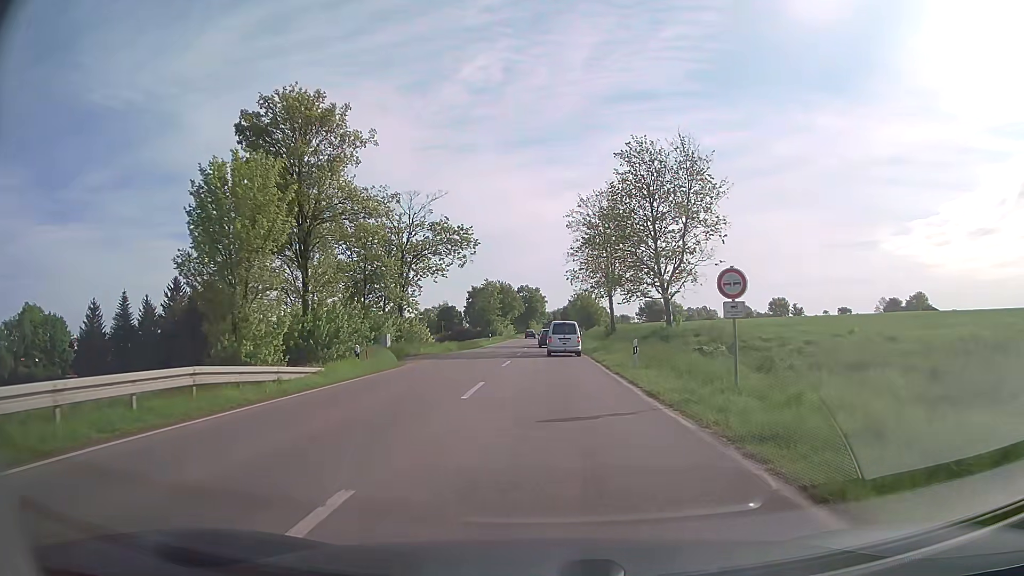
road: secondary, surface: asphalt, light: Day
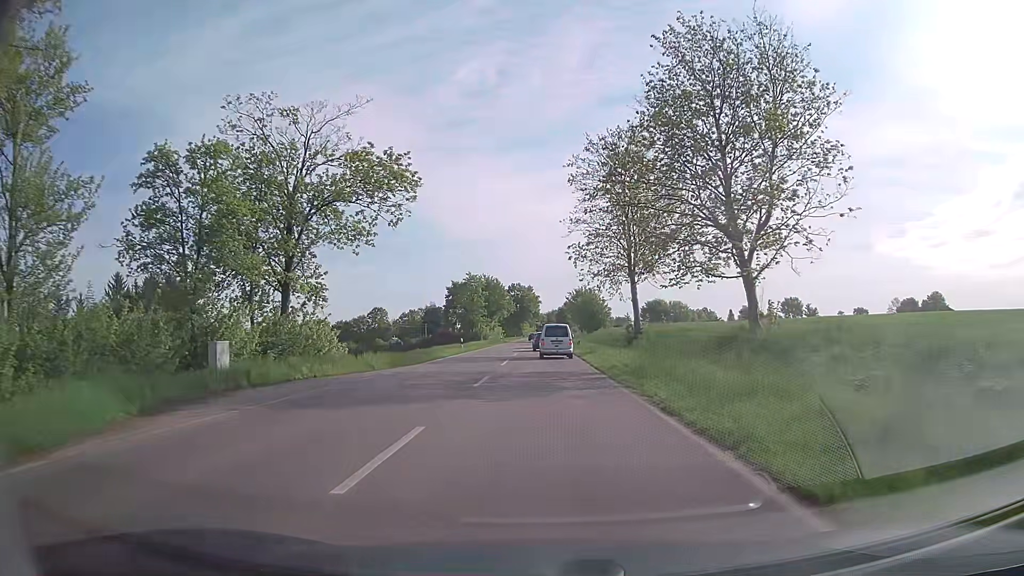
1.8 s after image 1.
(+0.1, +19.9) m; +1°
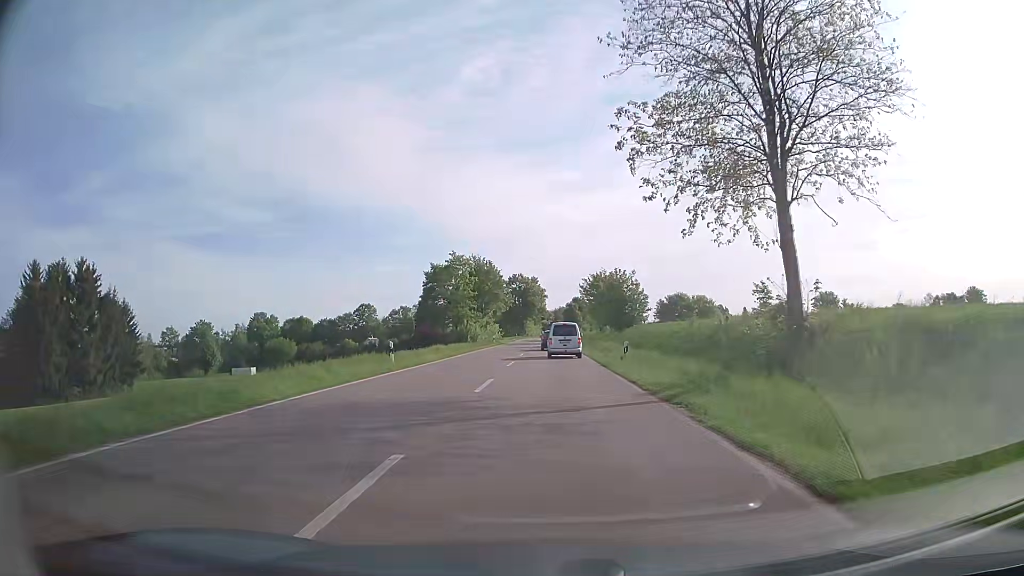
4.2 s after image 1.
(-0.2, +26.2) m; -1°
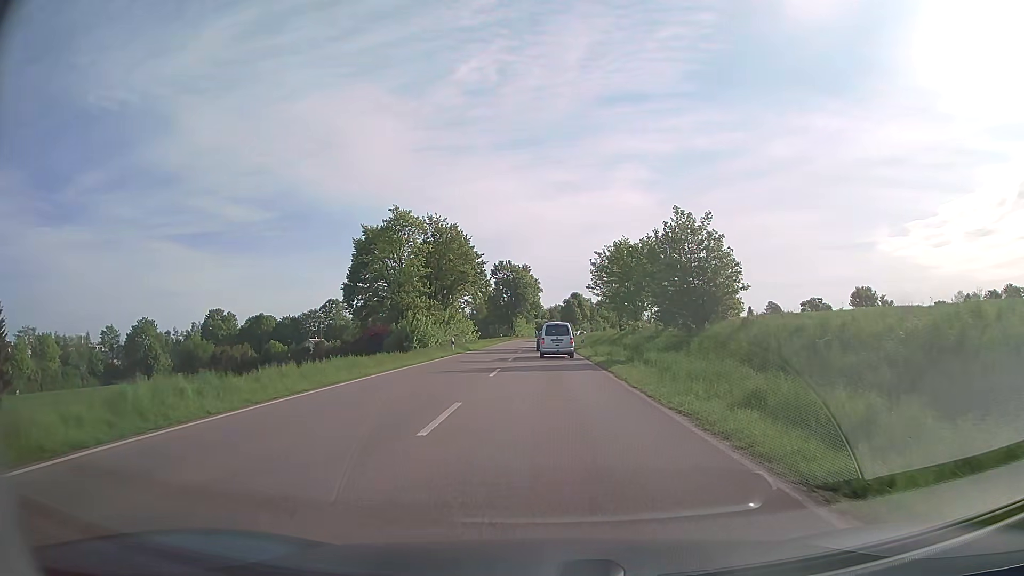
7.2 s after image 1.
(+0.2, +30.2) m; 0°
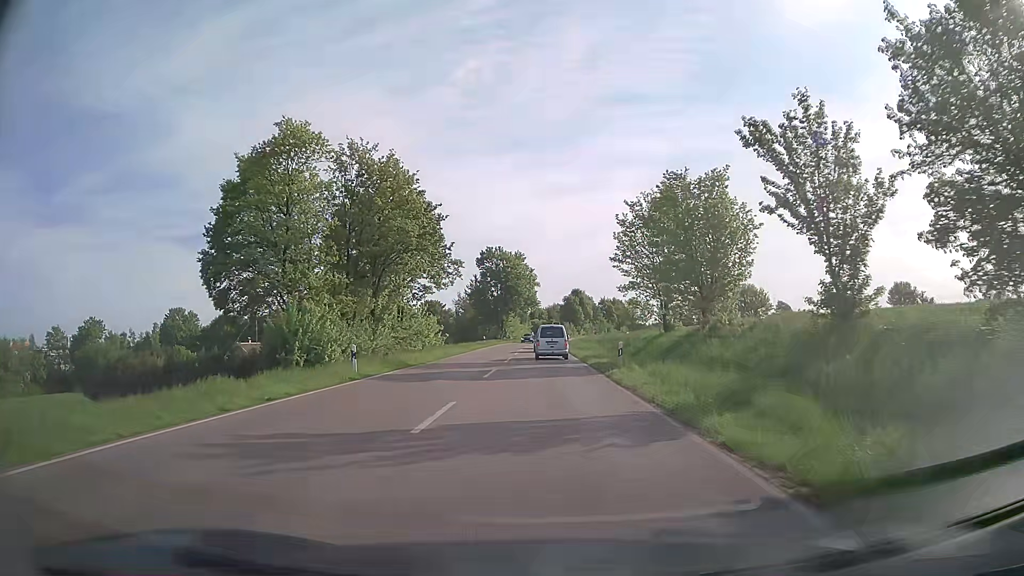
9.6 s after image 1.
(+0.1, +23.6) m; 0°
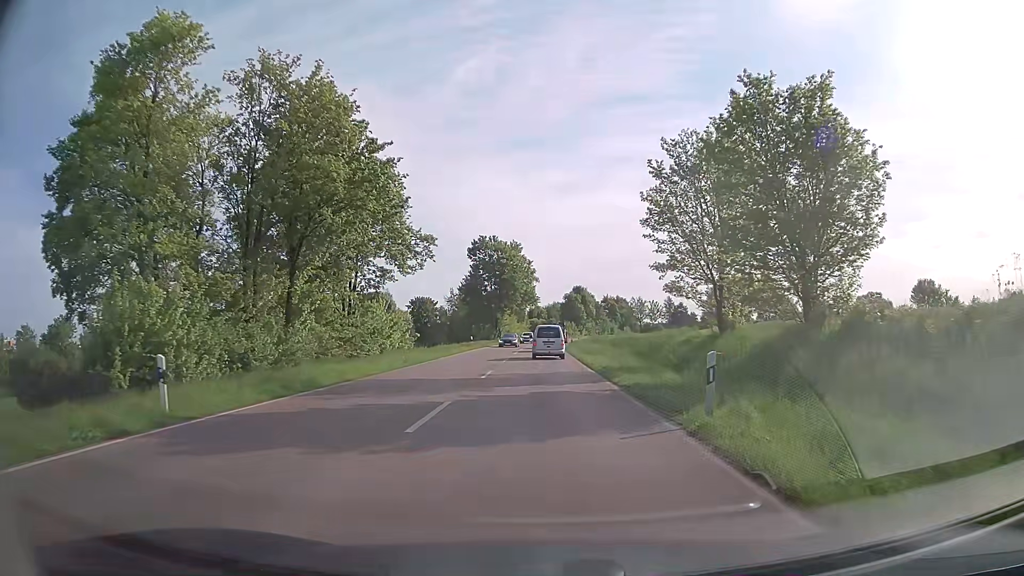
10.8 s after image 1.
(0.0, +12.0) m; 0°
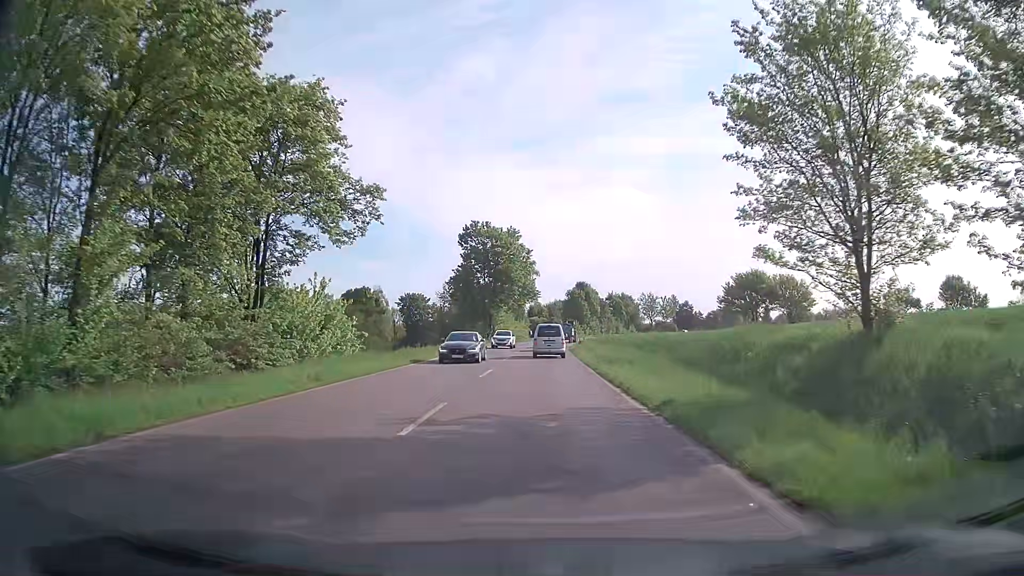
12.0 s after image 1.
(-0.1, +12.2) m; 0°
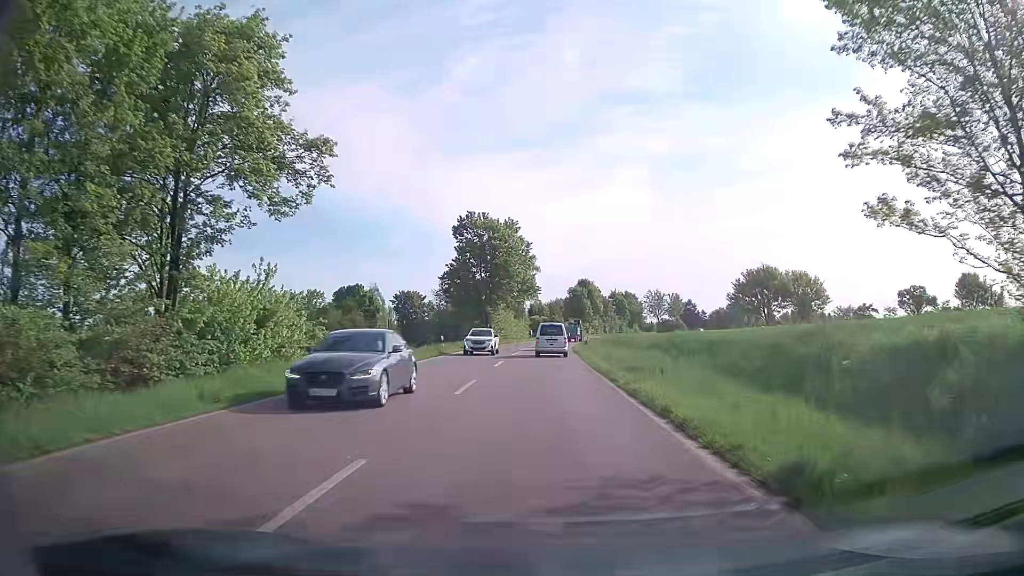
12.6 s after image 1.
(0.0, +6.1) m; 0°
(0, +10) (0, +20) (0, +30) (0, +40) (0, +50) (+1, +60) (+1, +70) (+2, +80) (+3, +90) (+4, +100) m
